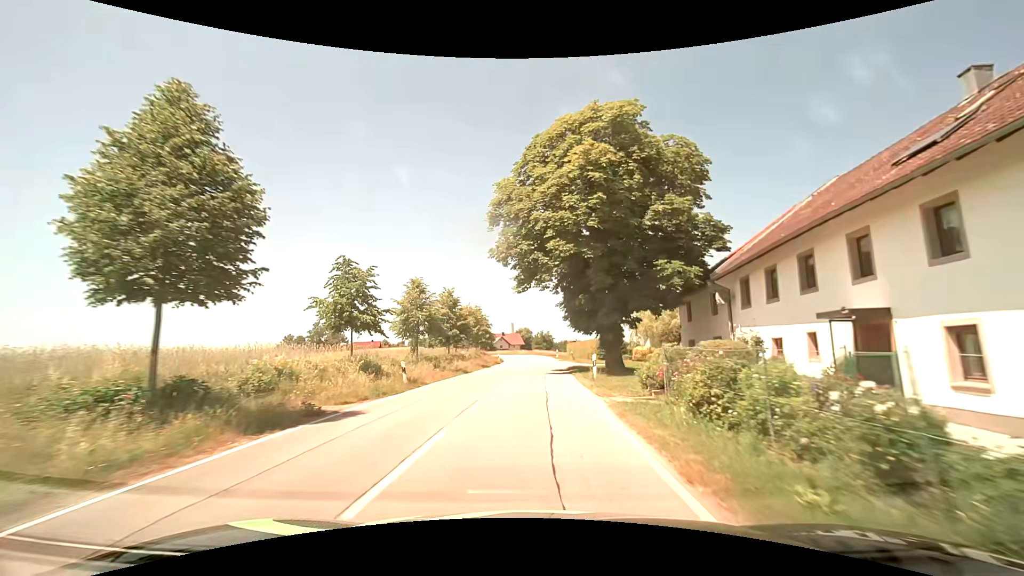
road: tertiary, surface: asphalt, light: Day
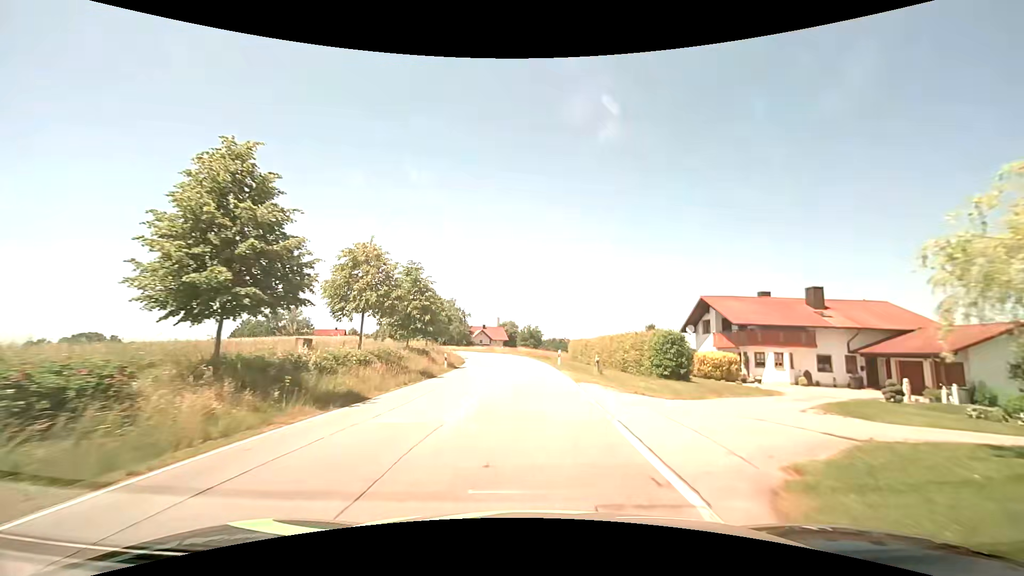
(+0.3, +30.3) m; +1°
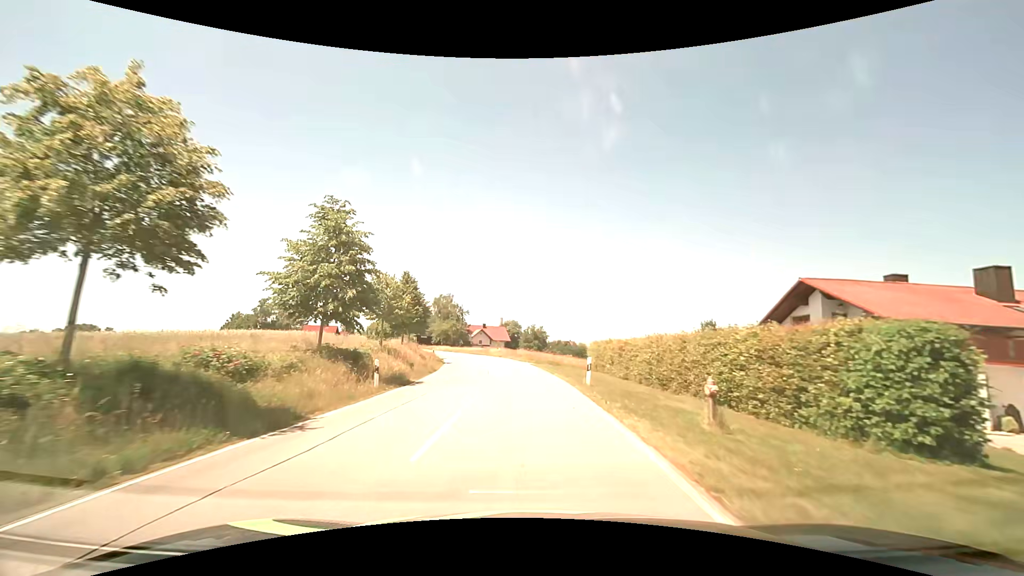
(0.0, +15.0) m; 0°
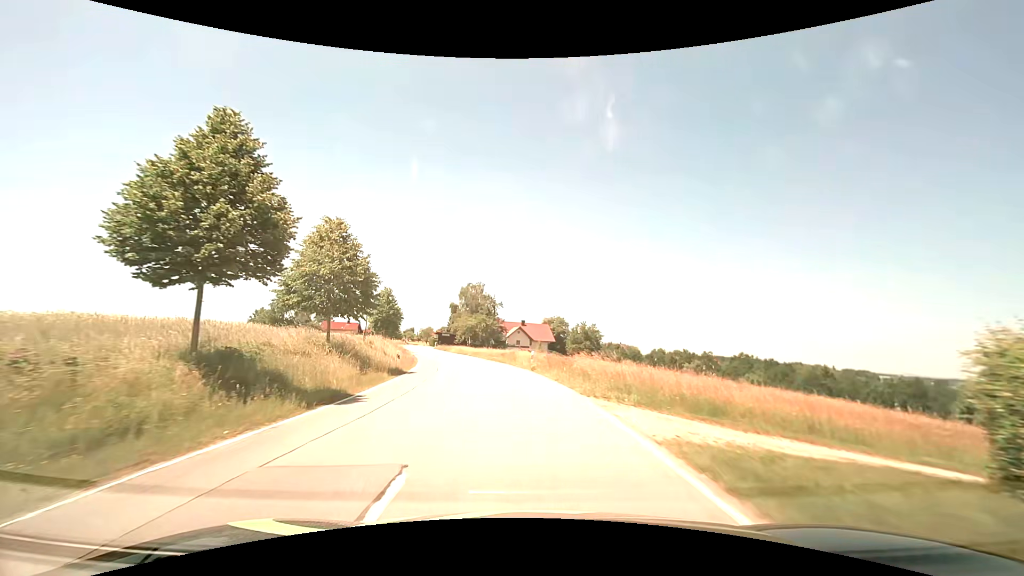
(-1.1, +30.3) m; -5°
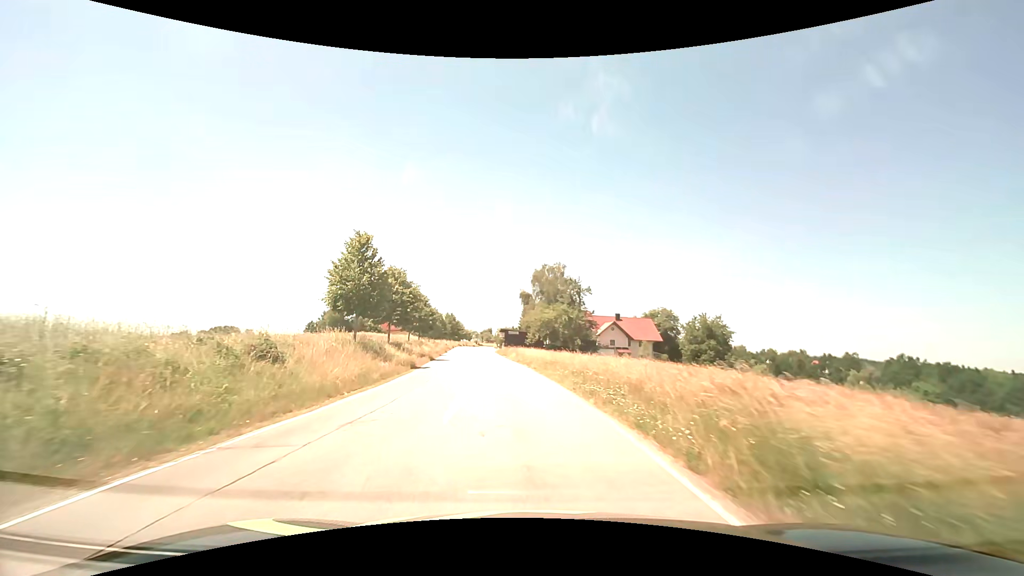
(-2.3, +30.7) m; -10°
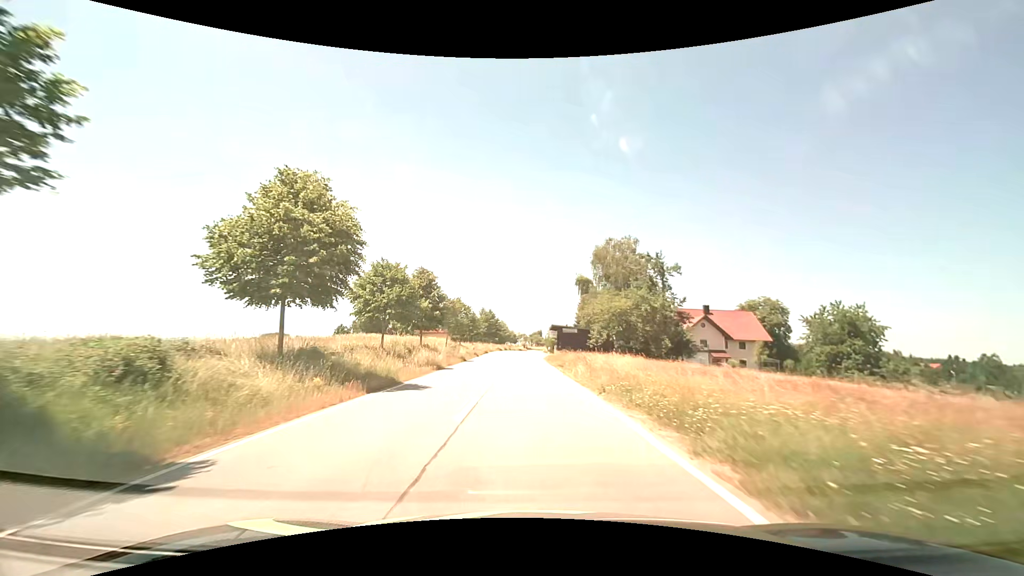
(-1.3, +23.5) m; -6°
(0, +10) (0, +20) (-1, +30) (-1, +40) (-1, +50) (-1, +60) (-1, +70) (-1, +80) (-1, +90) (-1, +100) m
